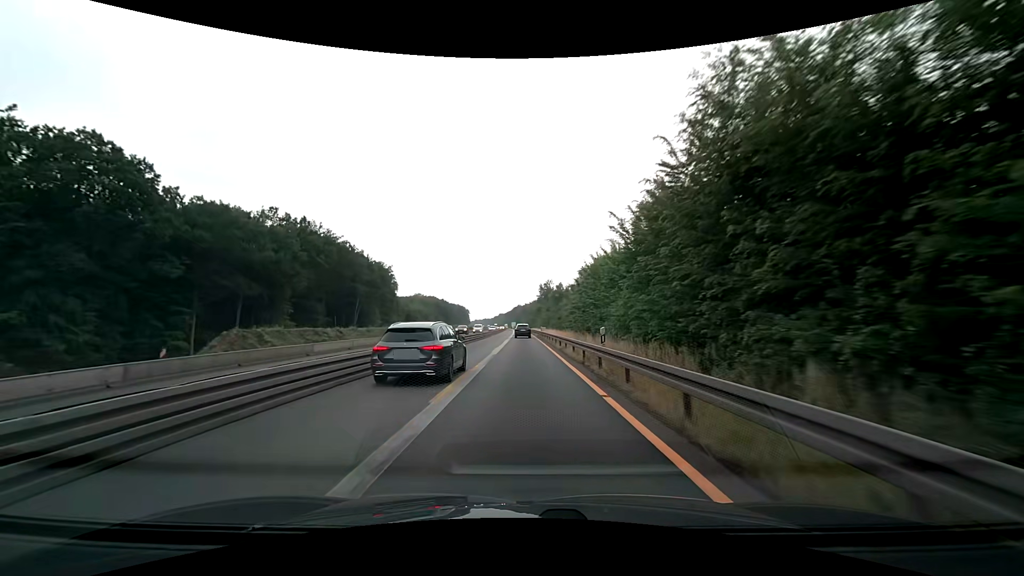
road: motorway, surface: asphalt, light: Day
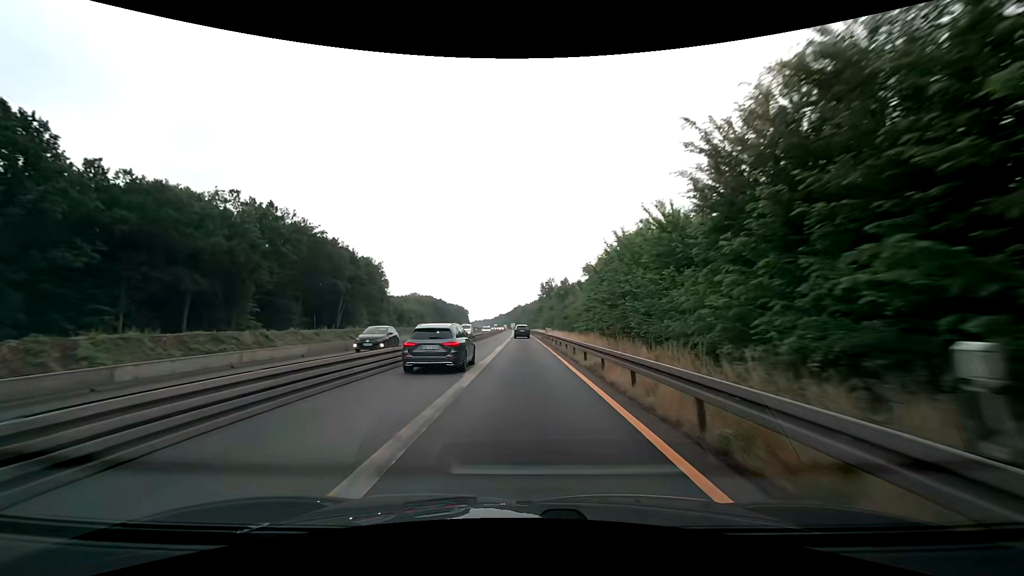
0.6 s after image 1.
(0.0, +12.5) m; 0°
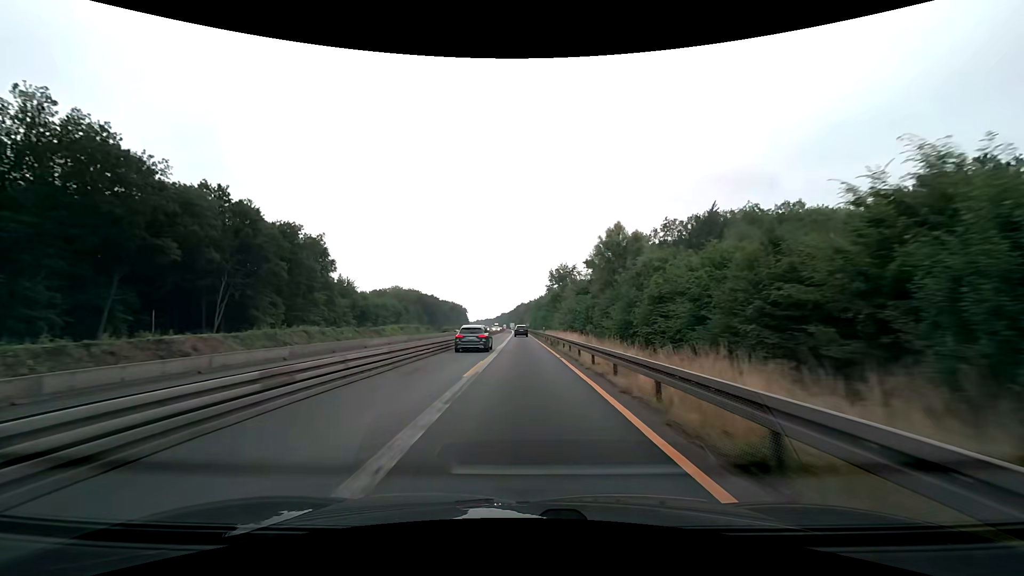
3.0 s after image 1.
(-0.1, +50.1) m; 0°
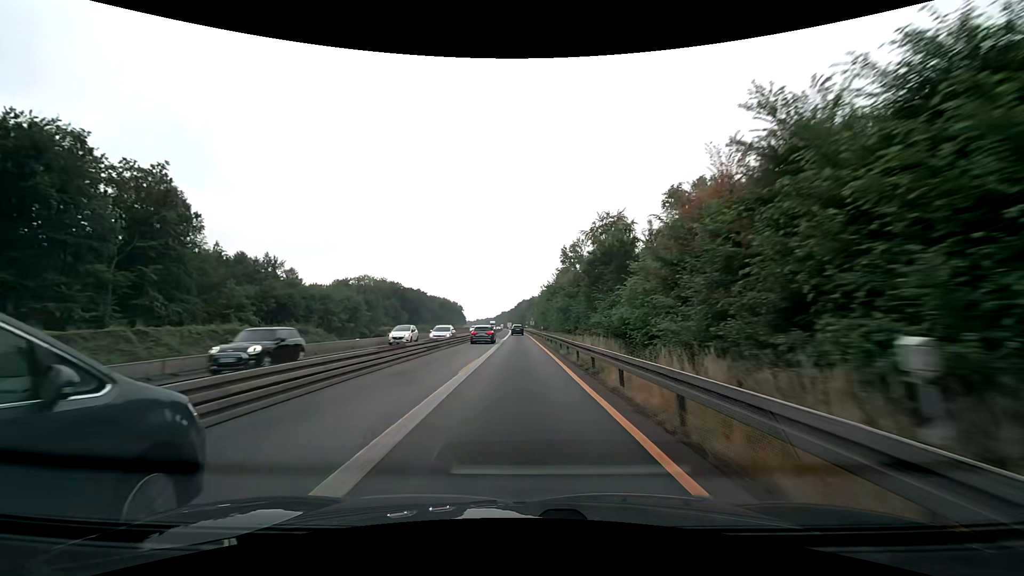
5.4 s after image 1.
(-0.2, +50.1) m; 0°
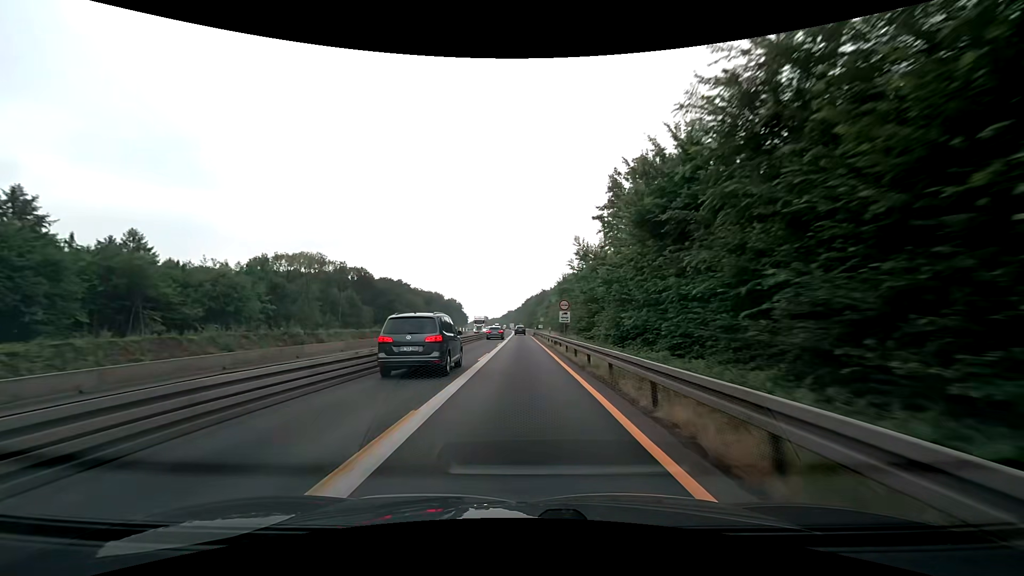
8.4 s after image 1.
(-0.4, +62.7) m; -1°
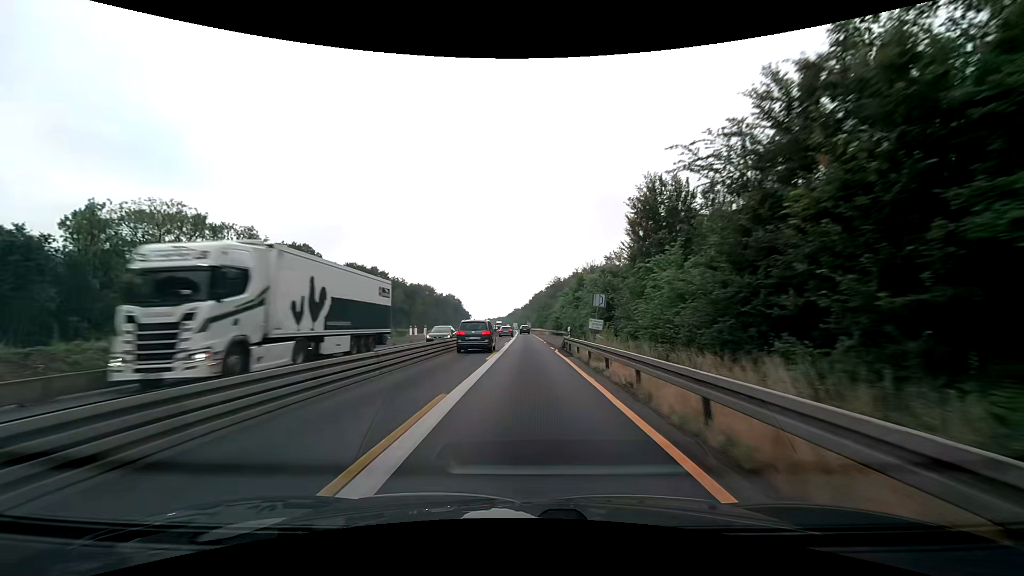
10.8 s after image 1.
(-0.4, +50.2) m; -1°
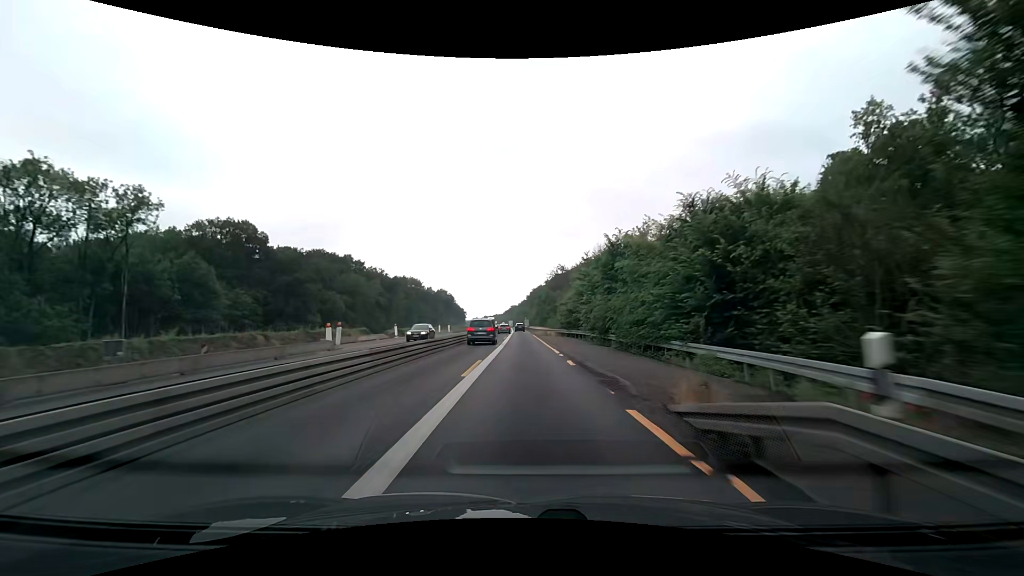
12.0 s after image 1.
(+0.1, +25.1) m; +1°
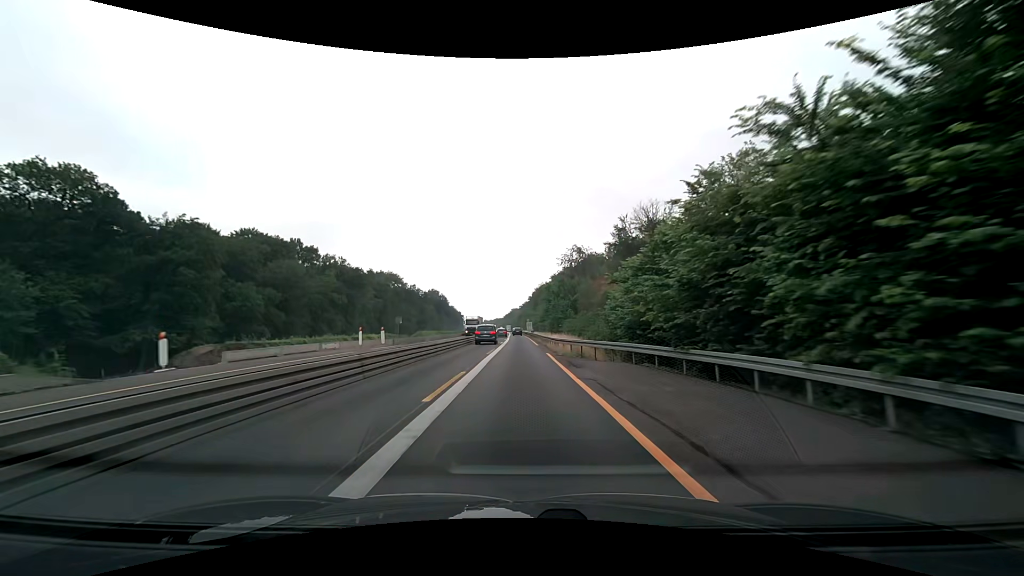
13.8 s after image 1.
(-0.1, +37.6) m; 0°
(0, +10) (0, +20) (0, +30) (0, +40) (0, +50) (0, +60) (-1, +70) (-1, +80) (-1, +90) (-1, +100) m
